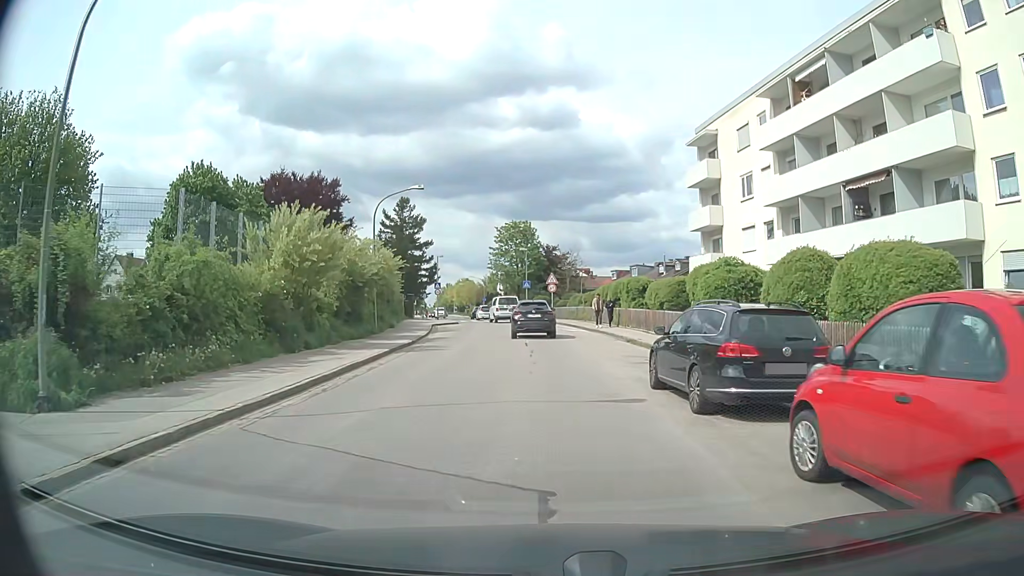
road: tertiary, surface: asphalt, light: Day
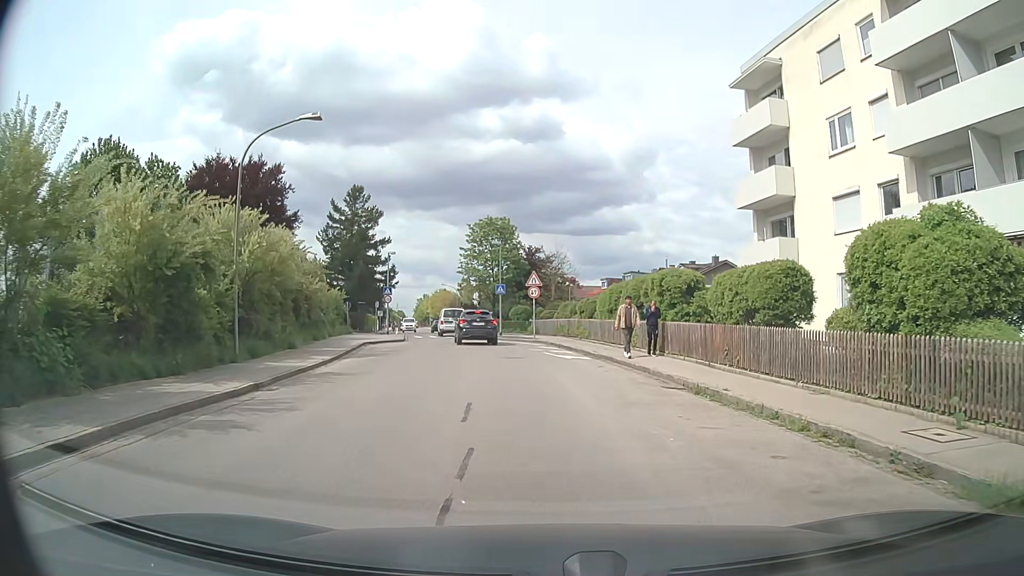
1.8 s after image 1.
(+0.2, +14.1) m; +2°
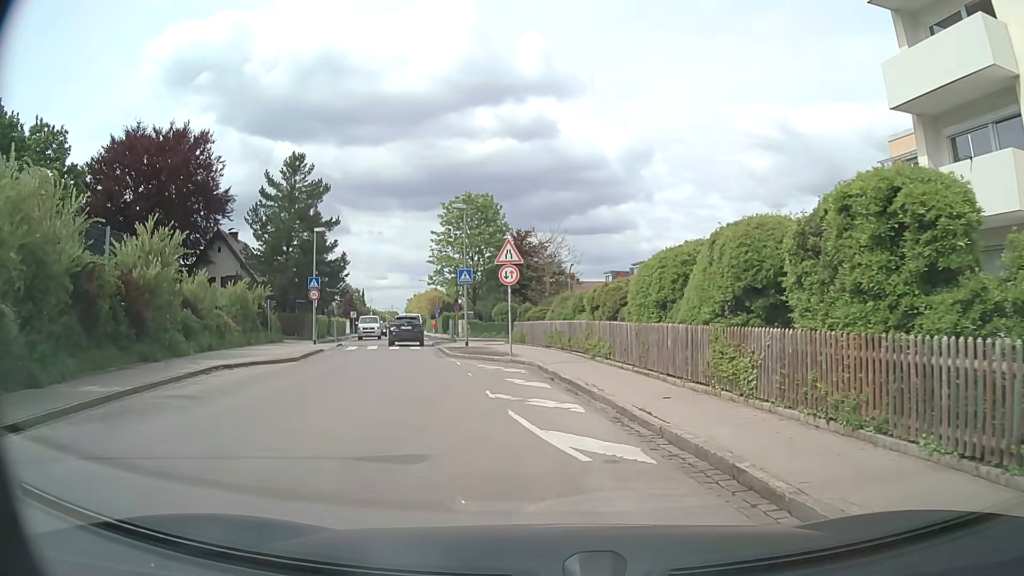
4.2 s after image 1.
(+0.4, +14.7) m; 0°
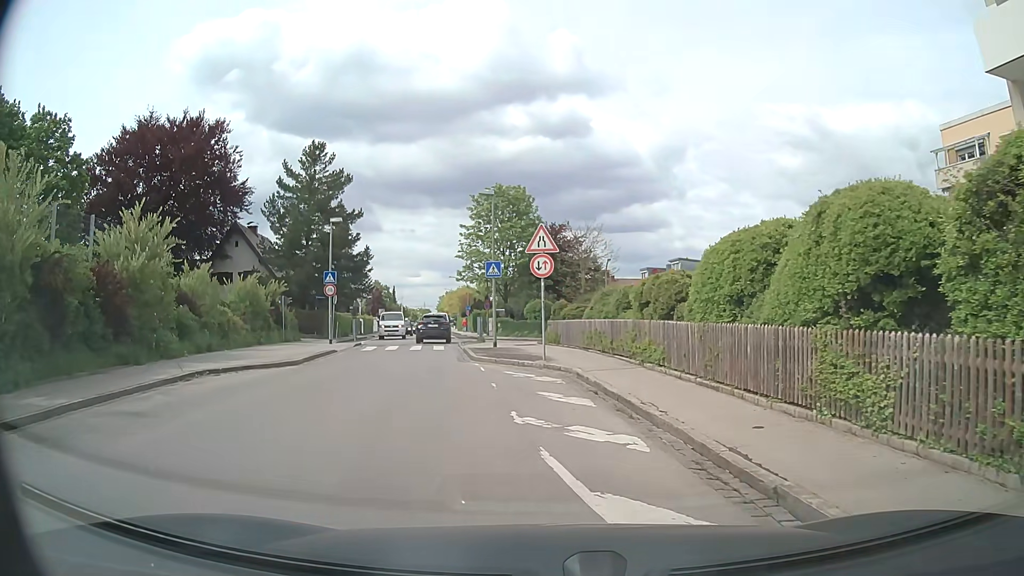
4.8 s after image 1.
(-0.1, +2.8) m; -3°
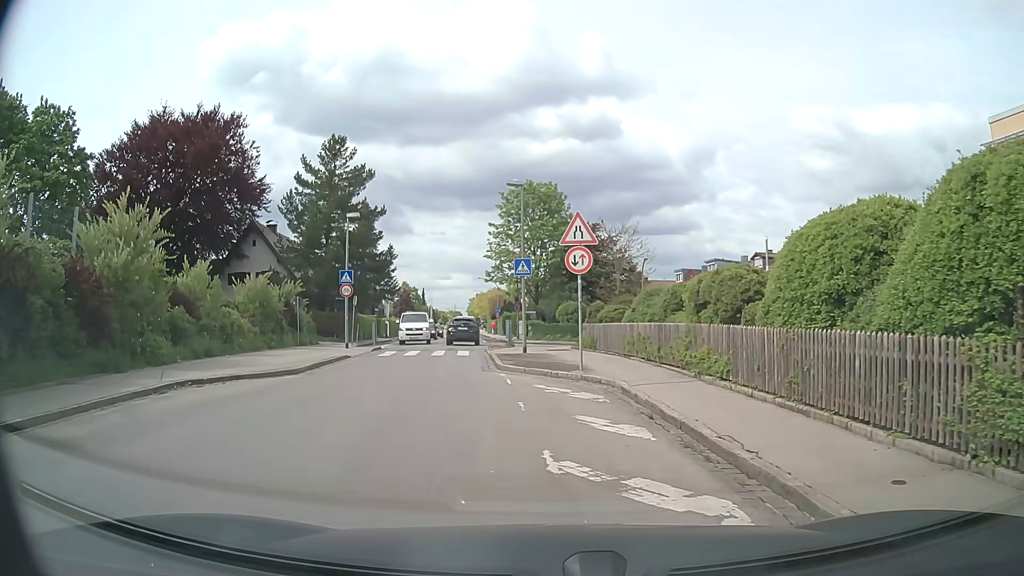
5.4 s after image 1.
(-0.1, +2.4) m; -3°
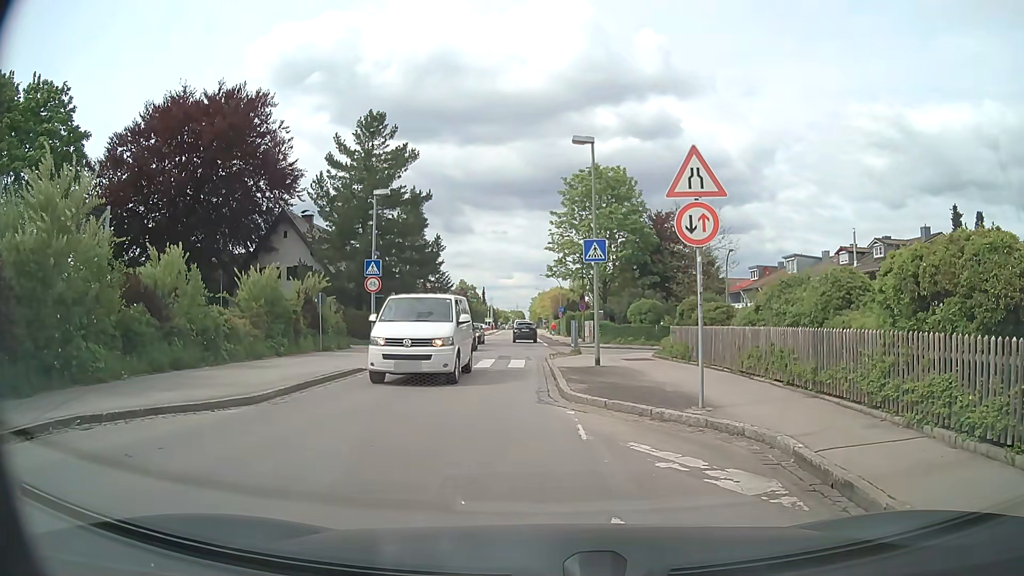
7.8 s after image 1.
(-0.2, +5.7) m; -4°
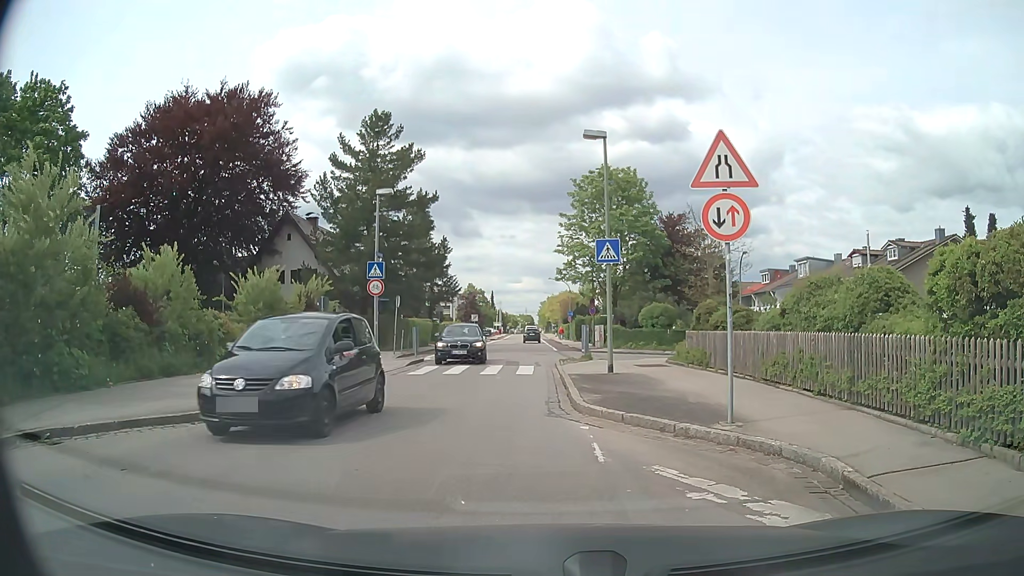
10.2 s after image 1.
(0.0, +0.9) m; 0°
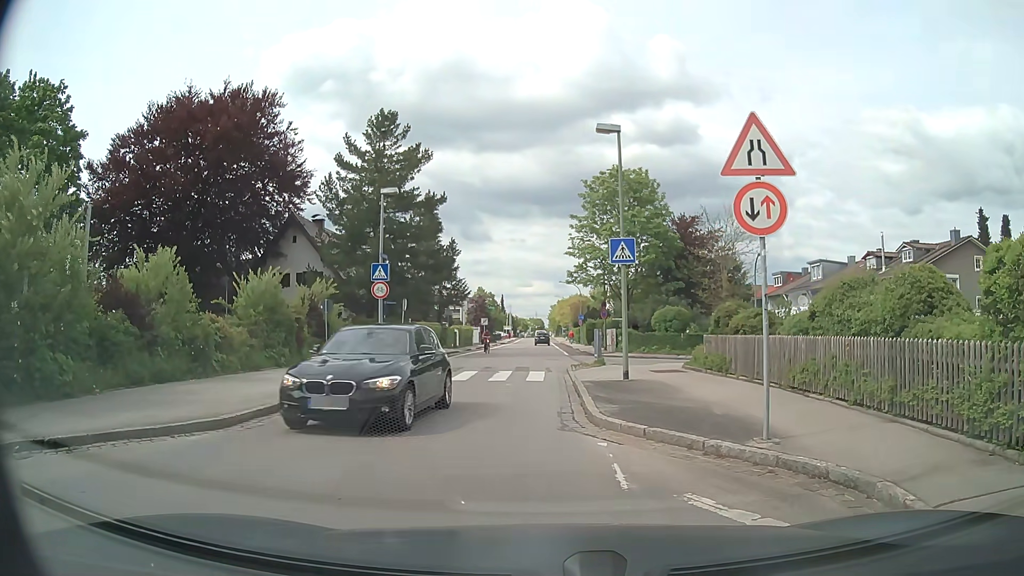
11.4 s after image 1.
(0.0, +1.1) m; -3°
(-1, +10) (-1, +20) (-1, +30) (0, +40) (0, +50) (0, +60) (0, +70) (0, +80) (0, +90) (0, +100) m
